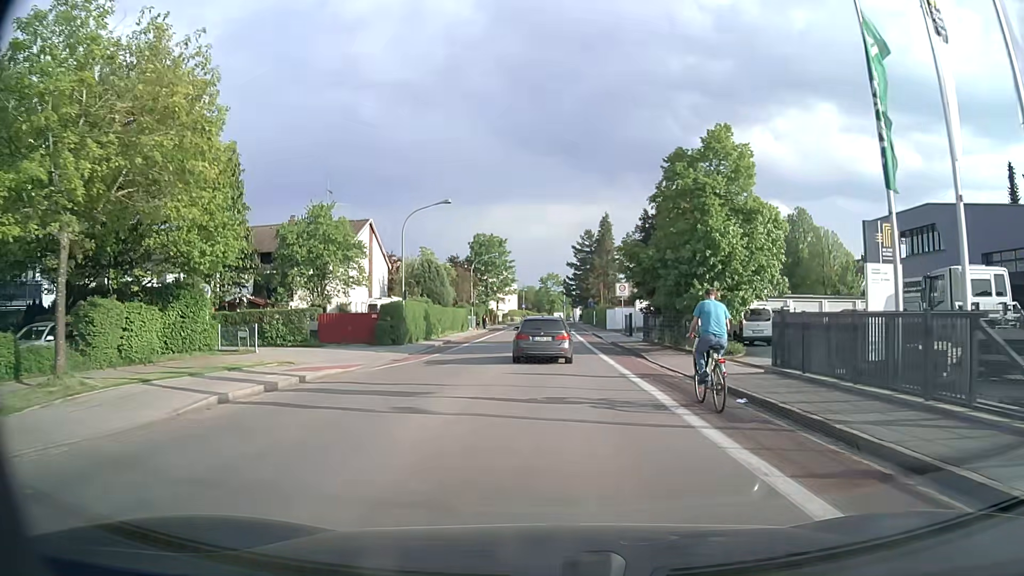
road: tertiary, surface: asphalt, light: Day
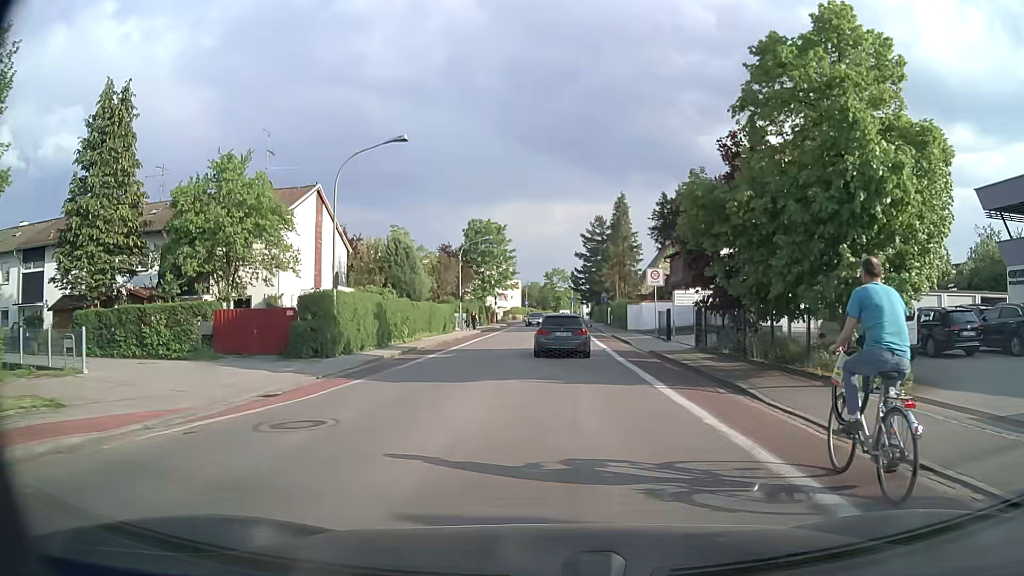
(-0.1, +12.3) m; -1°
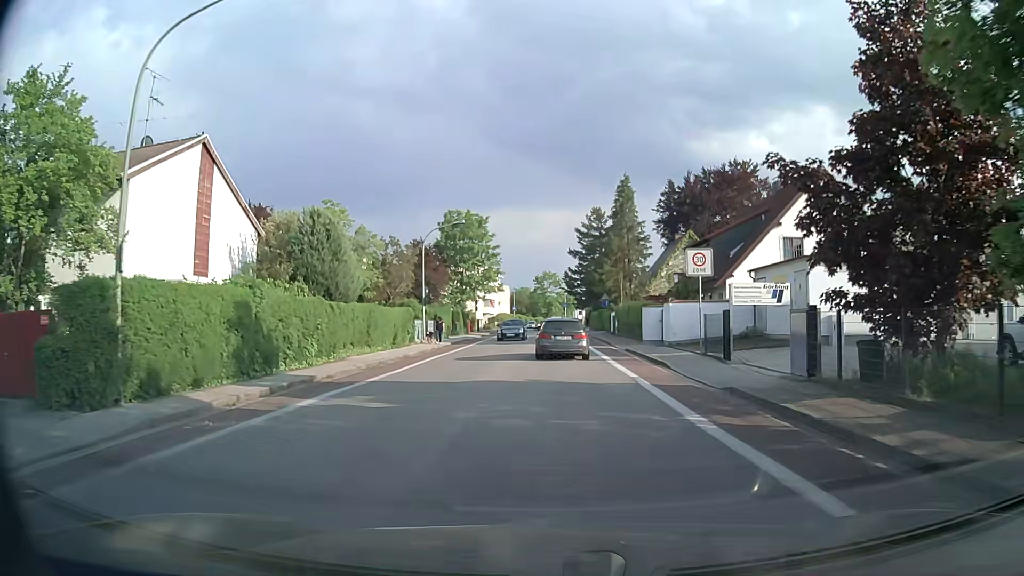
(+0.1, +12.1) m; +1°
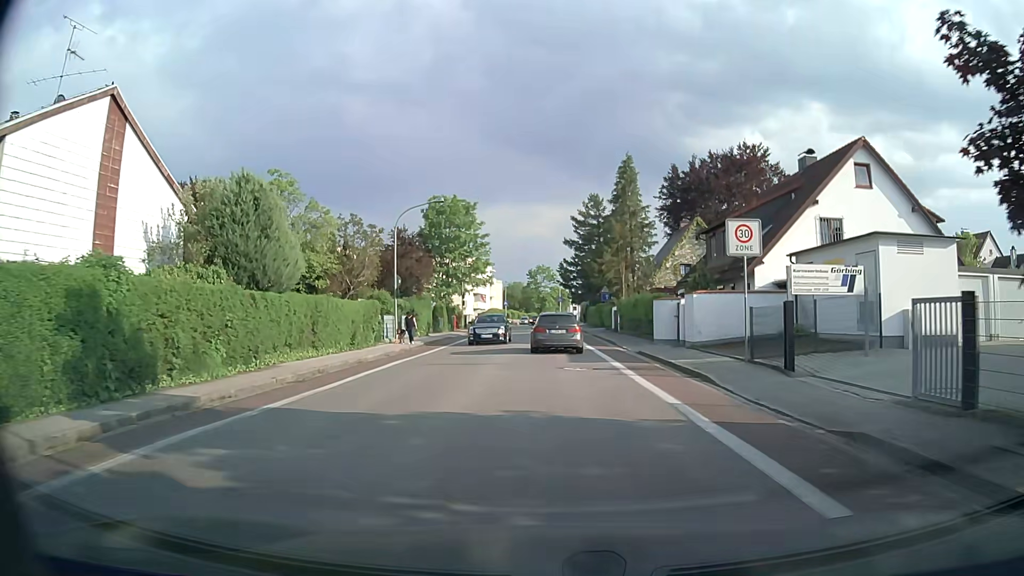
(0.0, +6.0) m; +1°
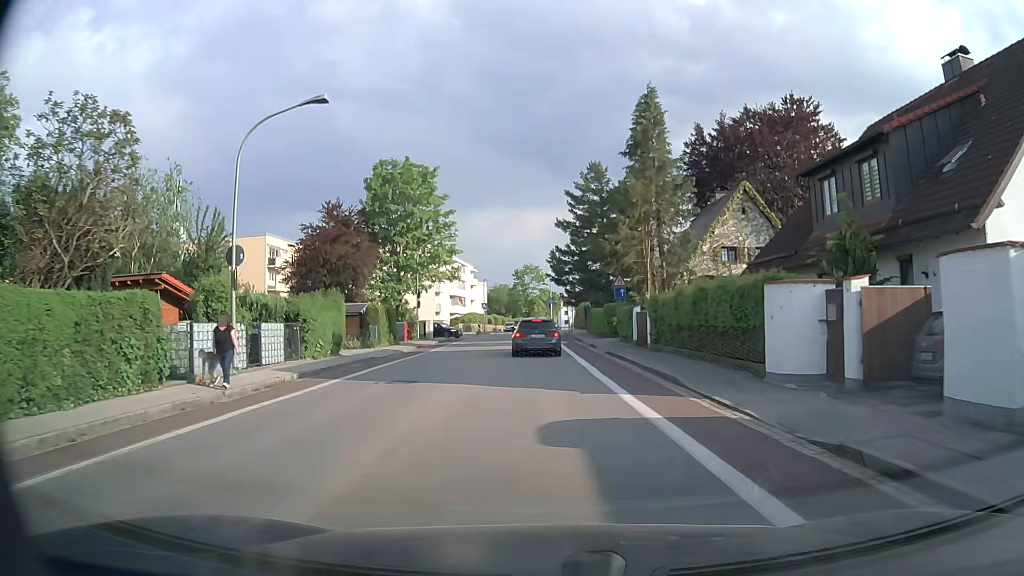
(+0.1, +17.6) m; +1°
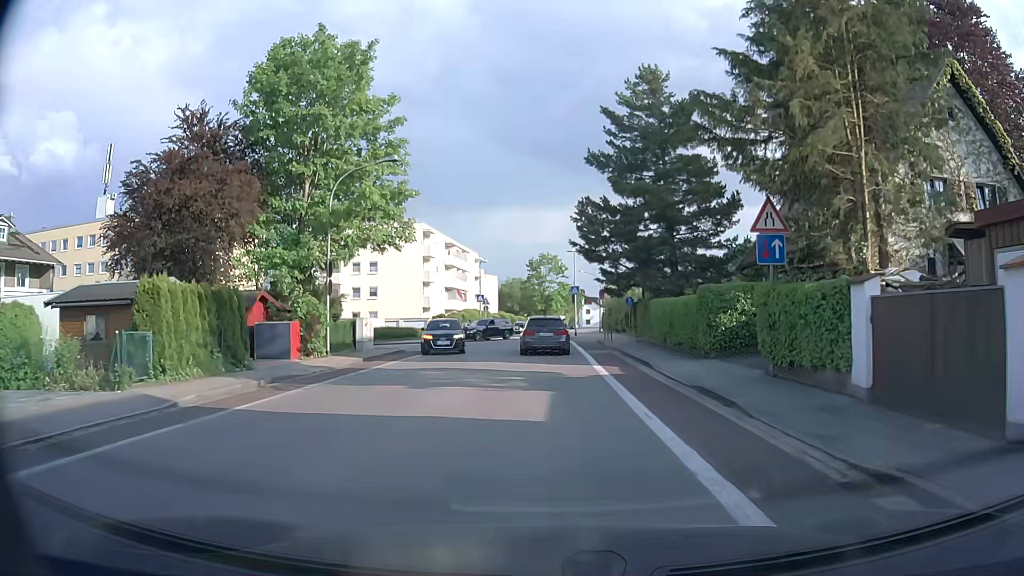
(-0.3, +22.4) m; -2°
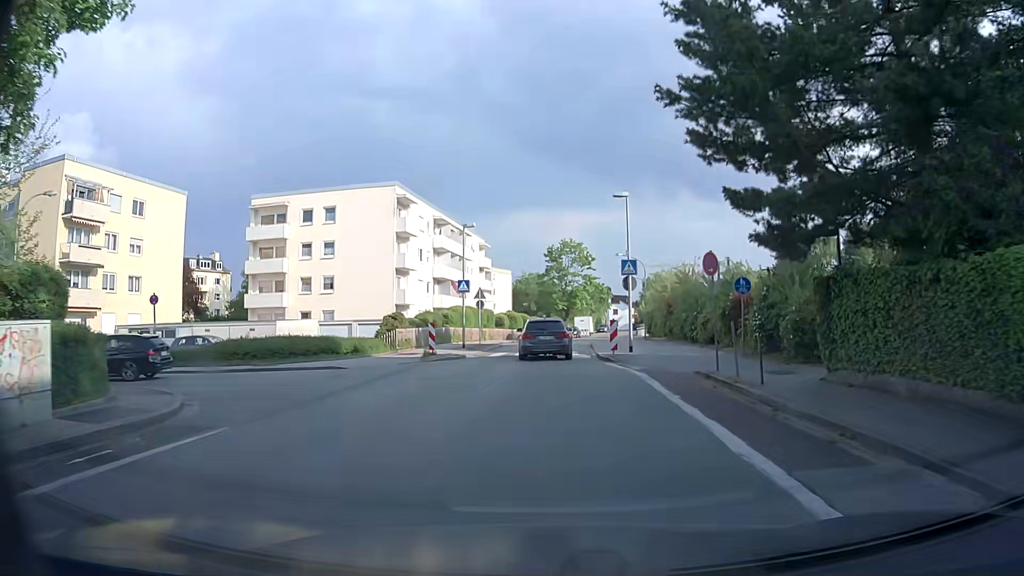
(-0.3, +22.3) m; -2°
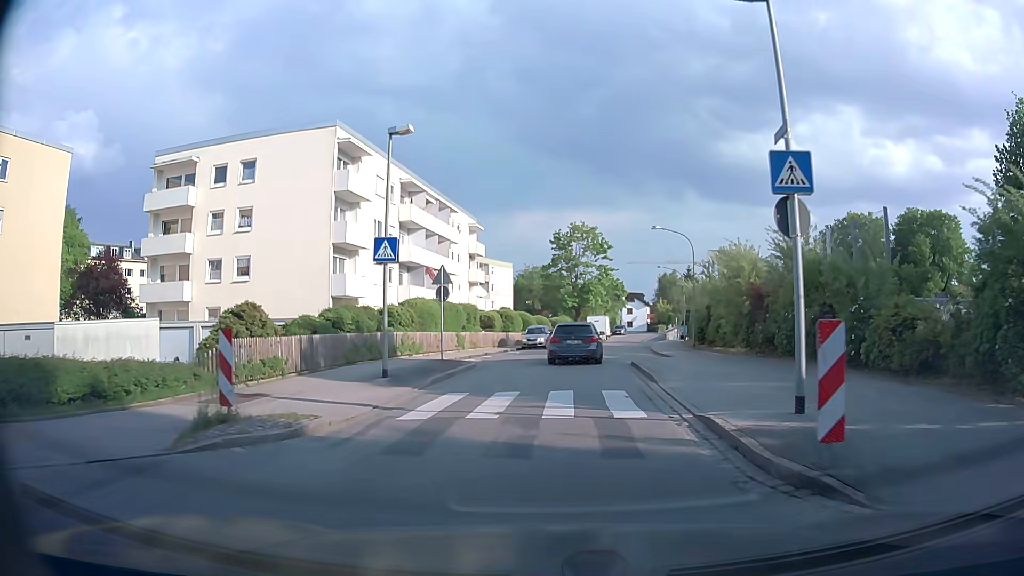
(0.0, +17.1) m; 0°
(0, +10) (0, +20) (+2, +30) (+4, +40) (+6, +50) (+7, +59) (+9, +69) (+11, +79) (+14, +89) (+16, +98) m
